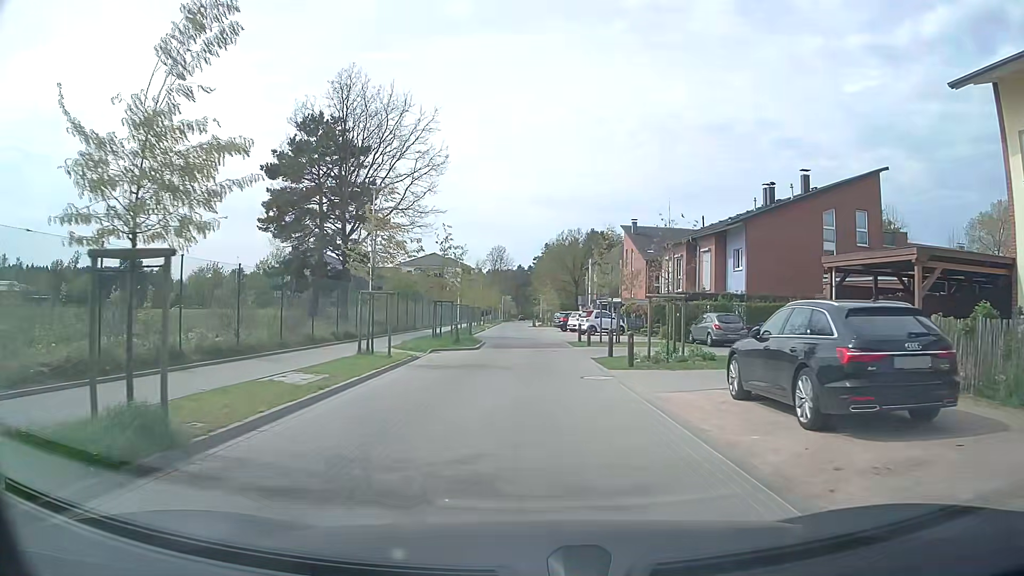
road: residential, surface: paving_stones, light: Day
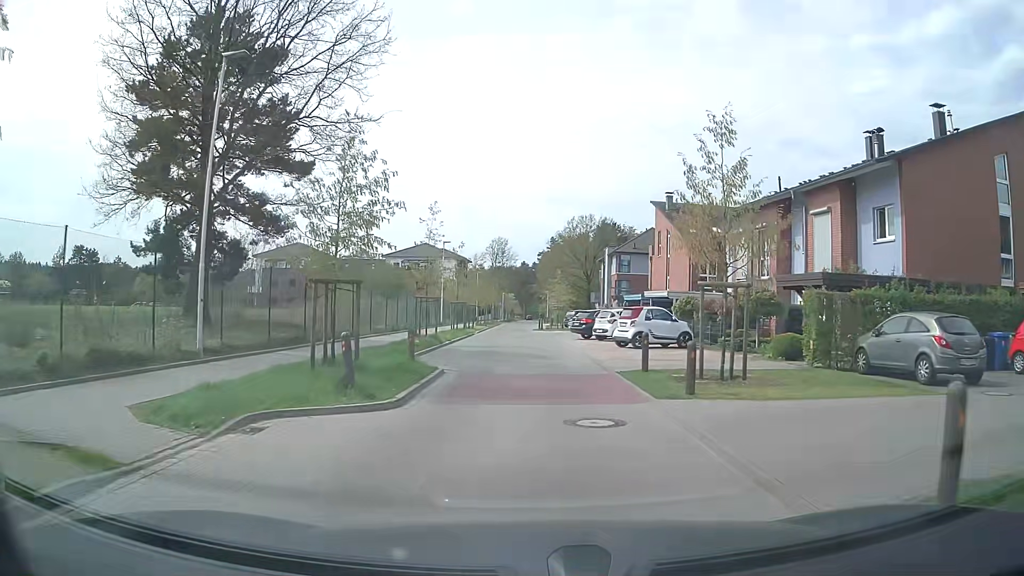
(-0.1, +16.7) m; 0°
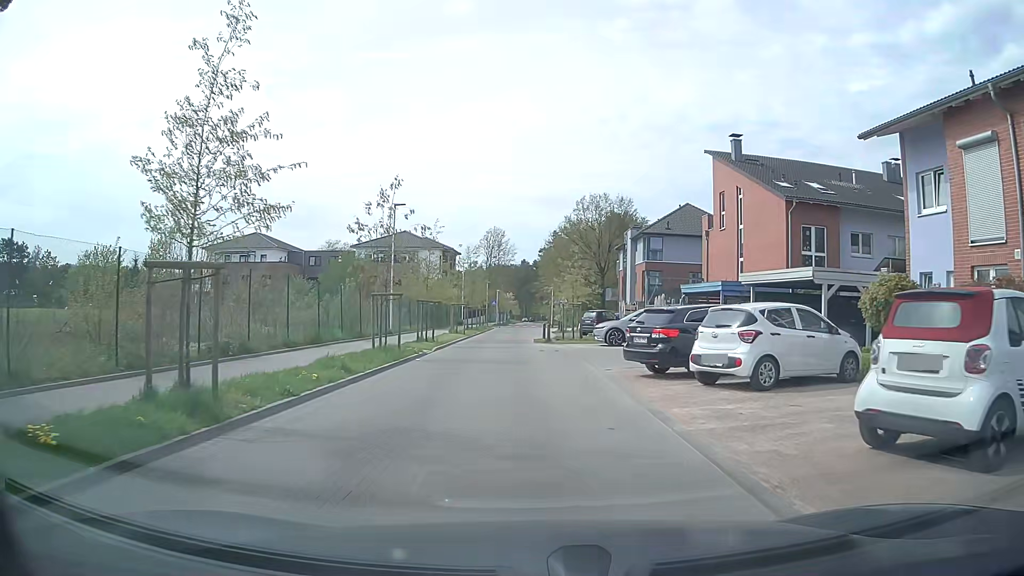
(0.0, +19.9) m; -1°
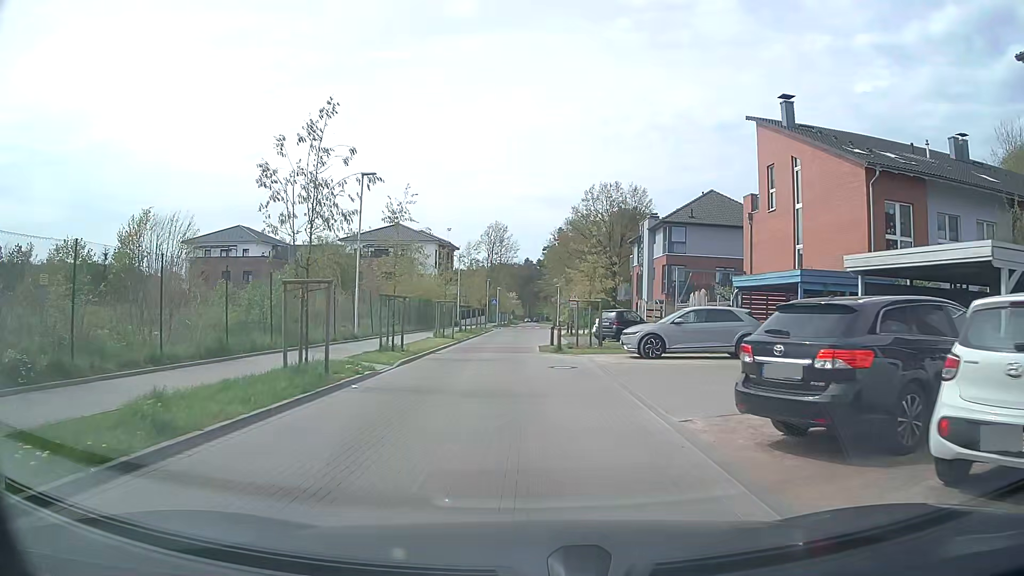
(+0.1, +7.8) m; +1°
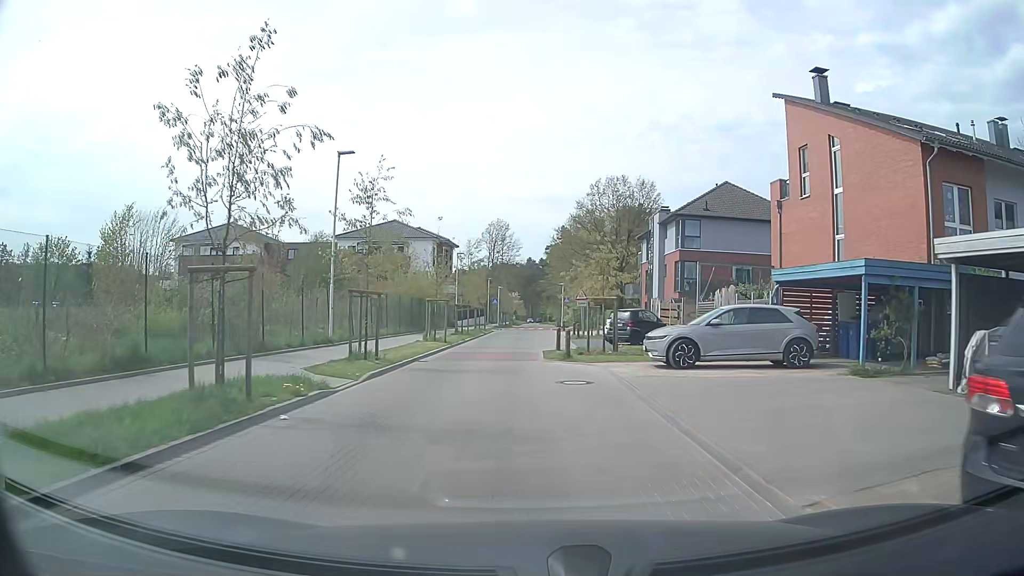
(0.0, +3.9) m; 0°
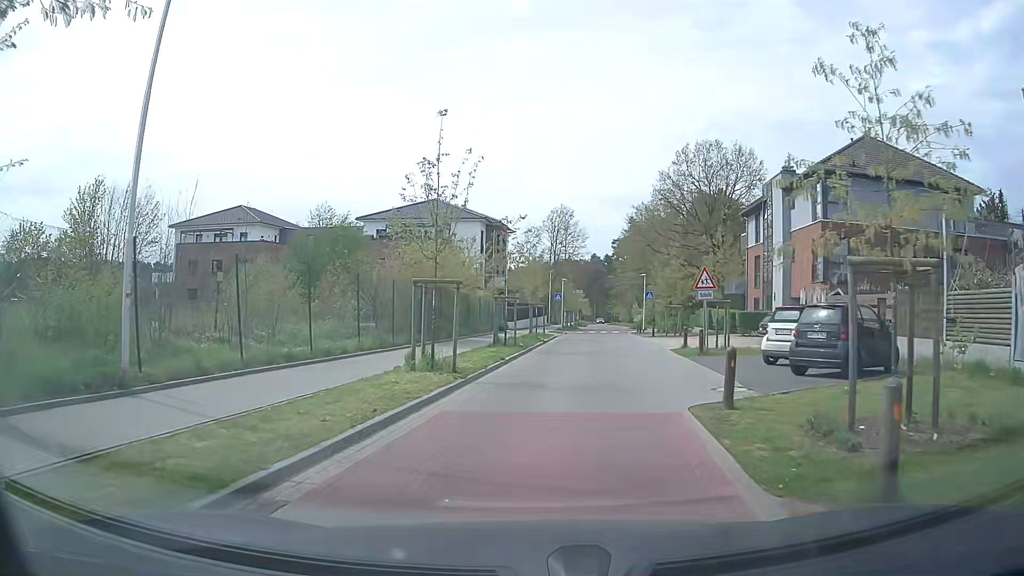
(-0.8, +15.6) m; -6°
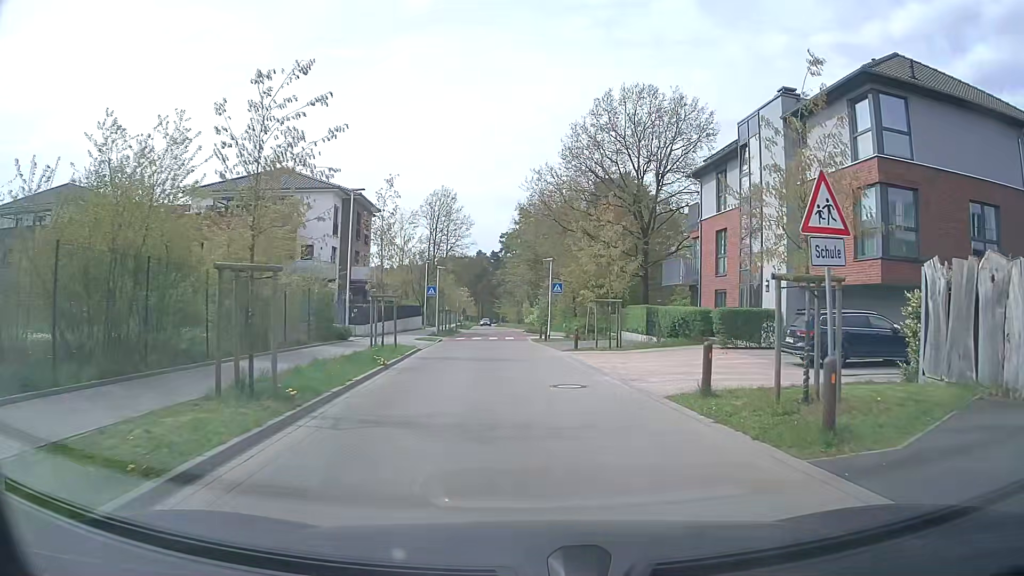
(+1.3, +15.4) m; +11°
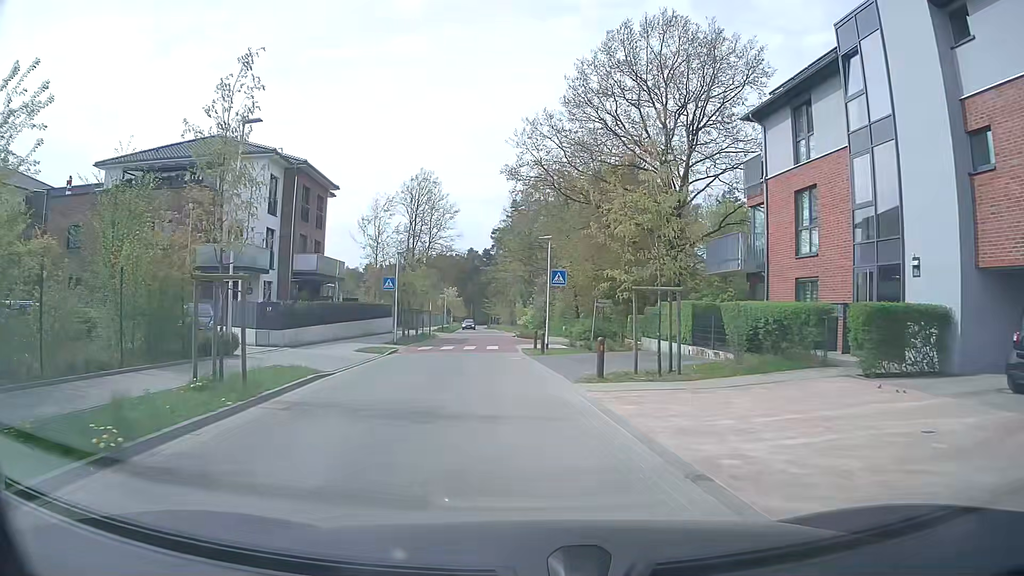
(-0.1, +11.5) m; -1°
